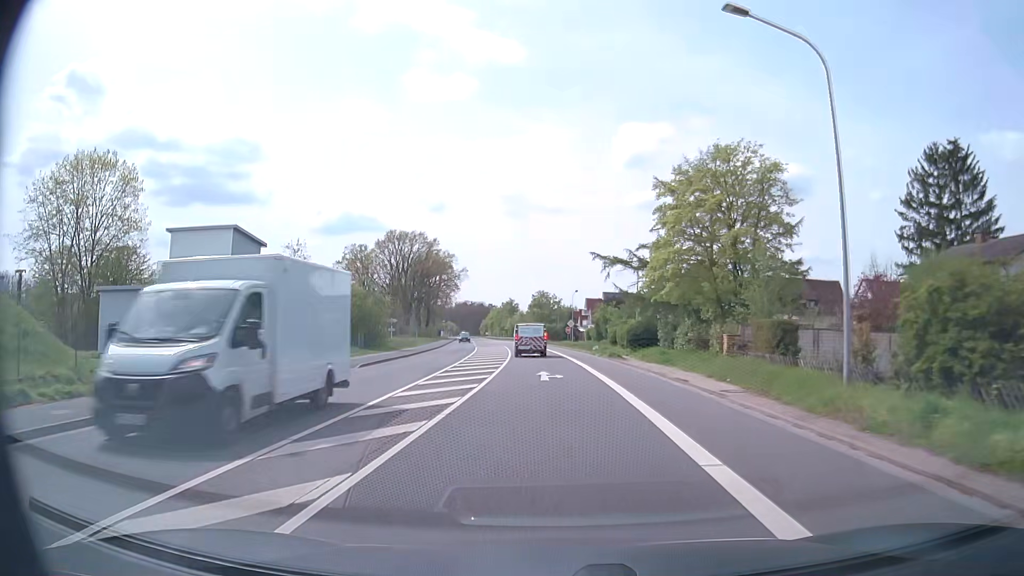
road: secondary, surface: asphalt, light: Day
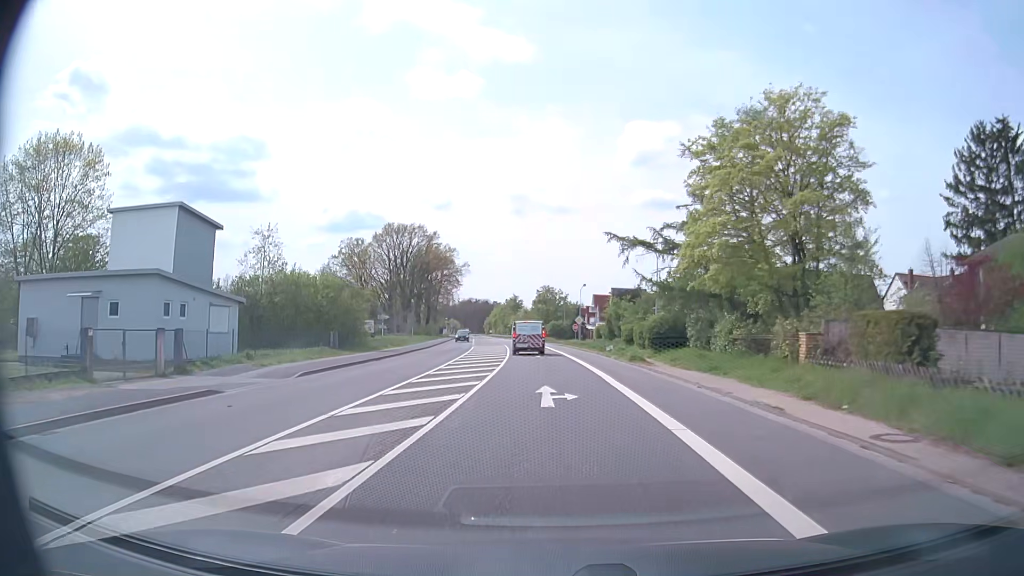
(0.0, +7.6) m; 0°
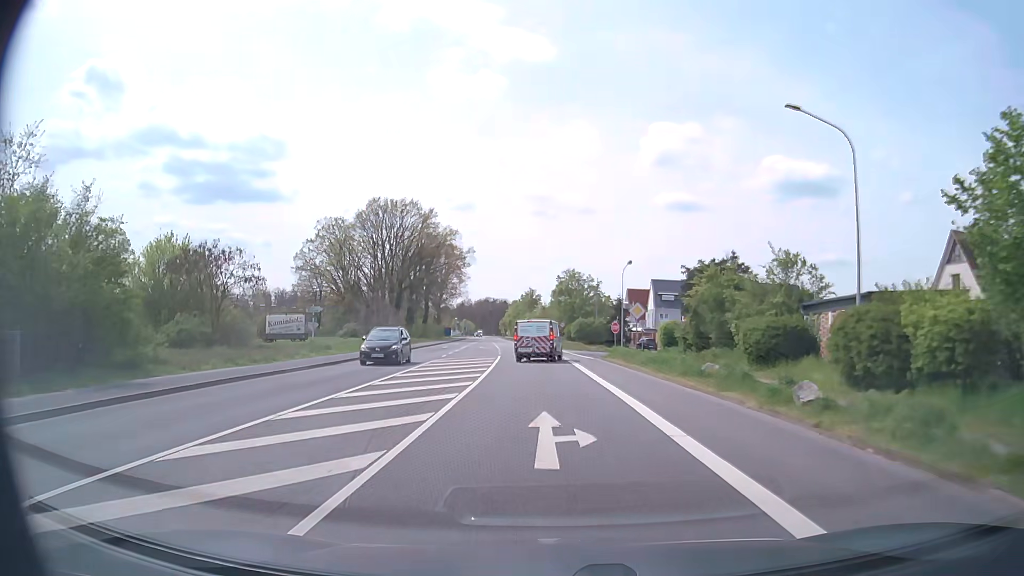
(-0.5, +30.4) m; -1°
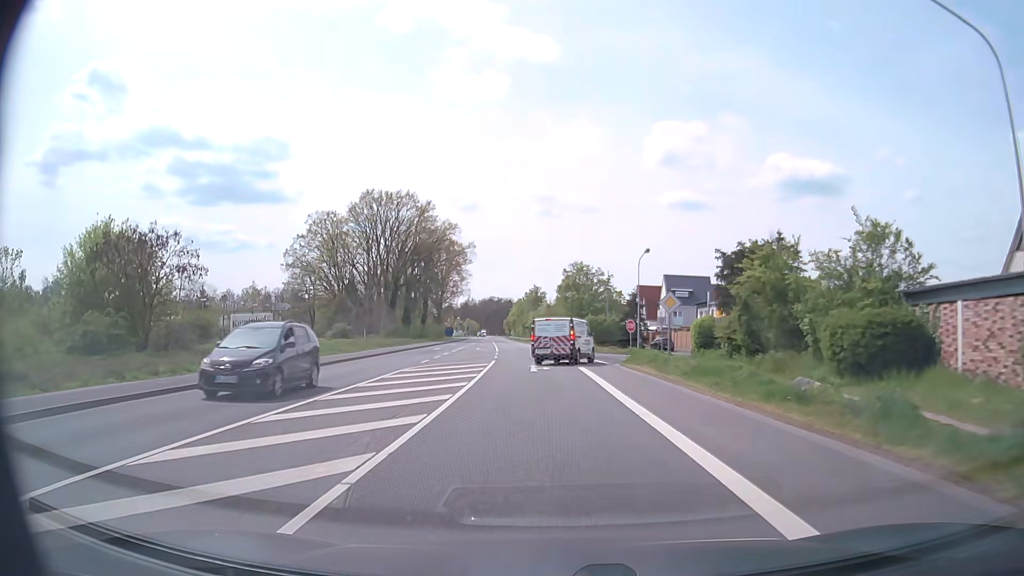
(-0.1, +7.6) m; -1°
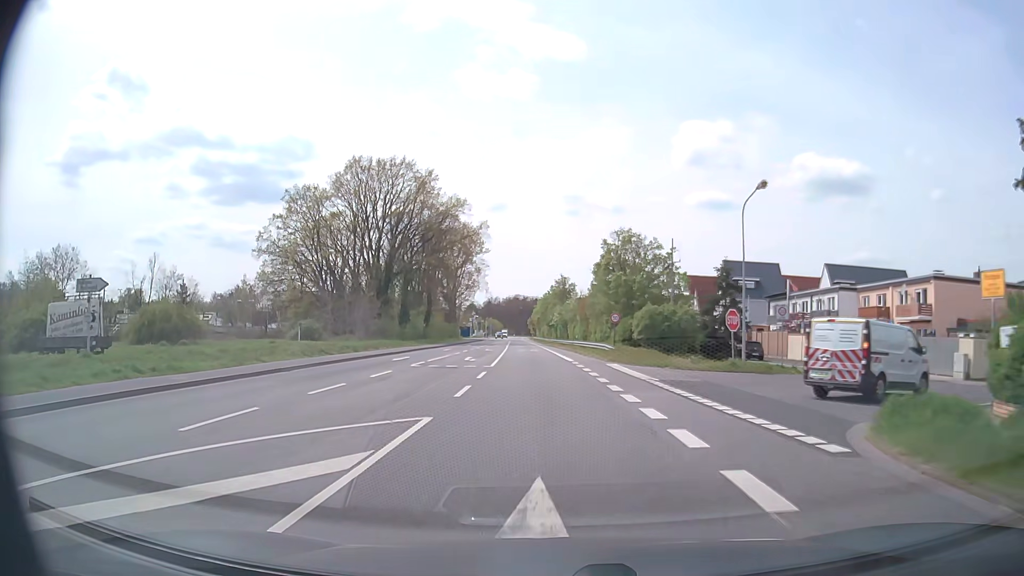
(-0.6, +22.8) m; -3°
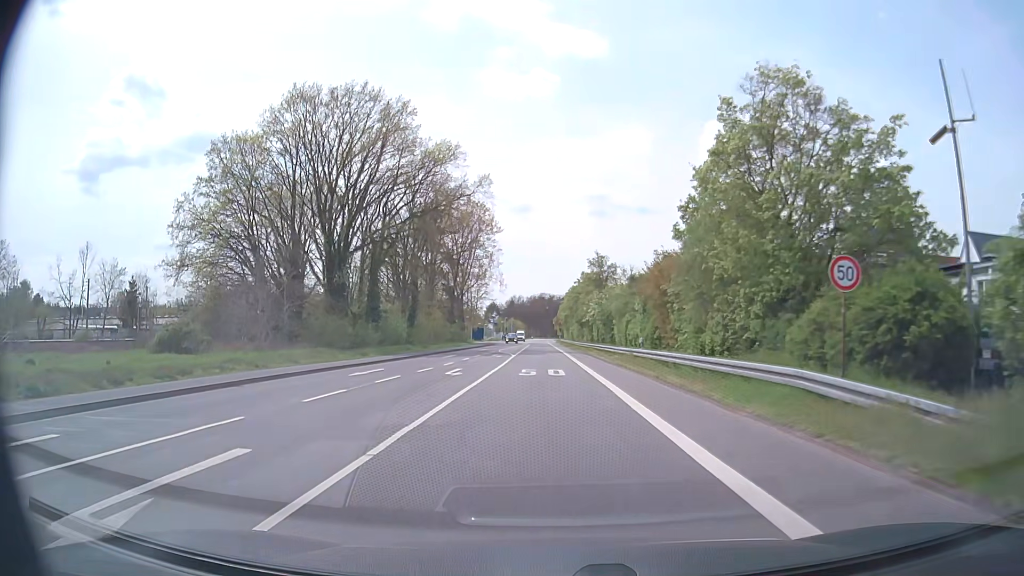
(-0.5, +30.5) m; -2°
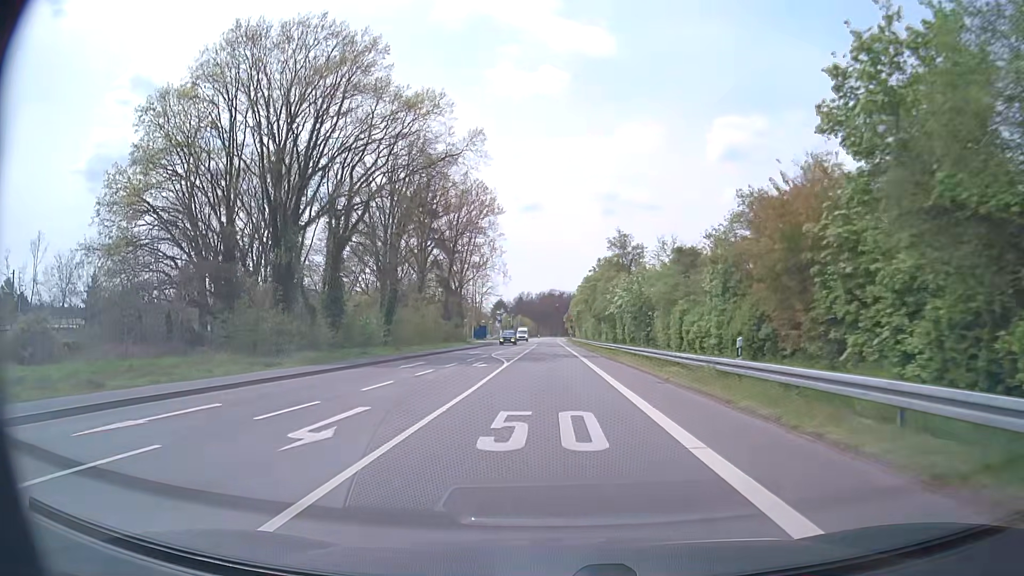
(-0.1, +15.3) m; -1°
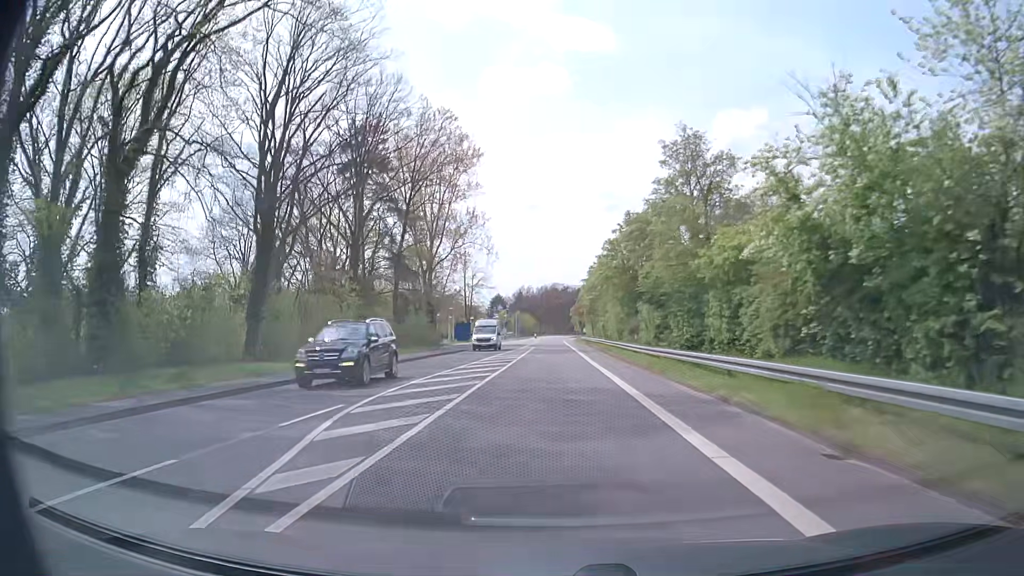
(-0.1, +30.8) m; 0°
